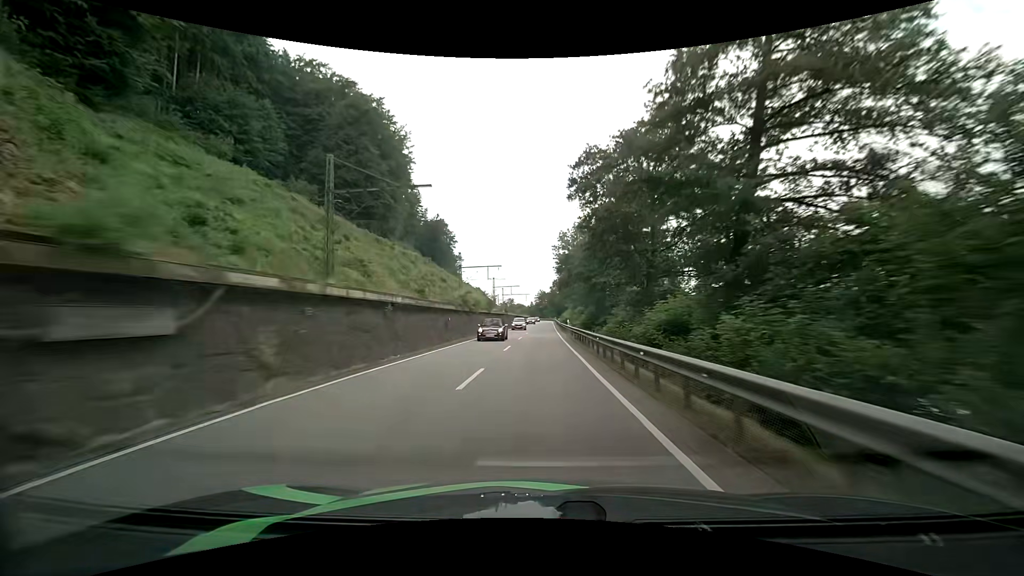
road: primary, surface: asphalt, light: Day
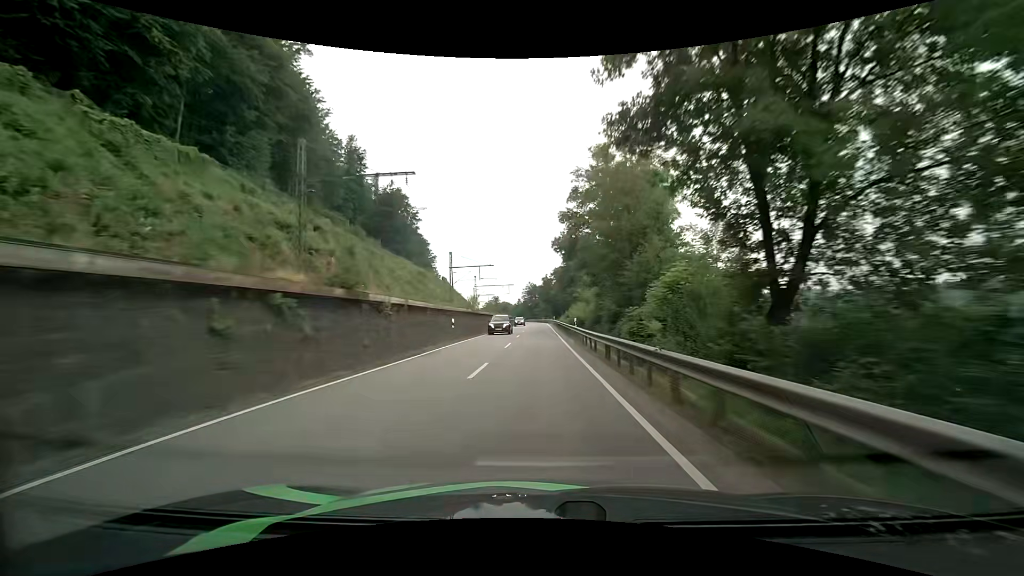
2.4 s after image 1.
(+0.8, +57.8) m; +1°
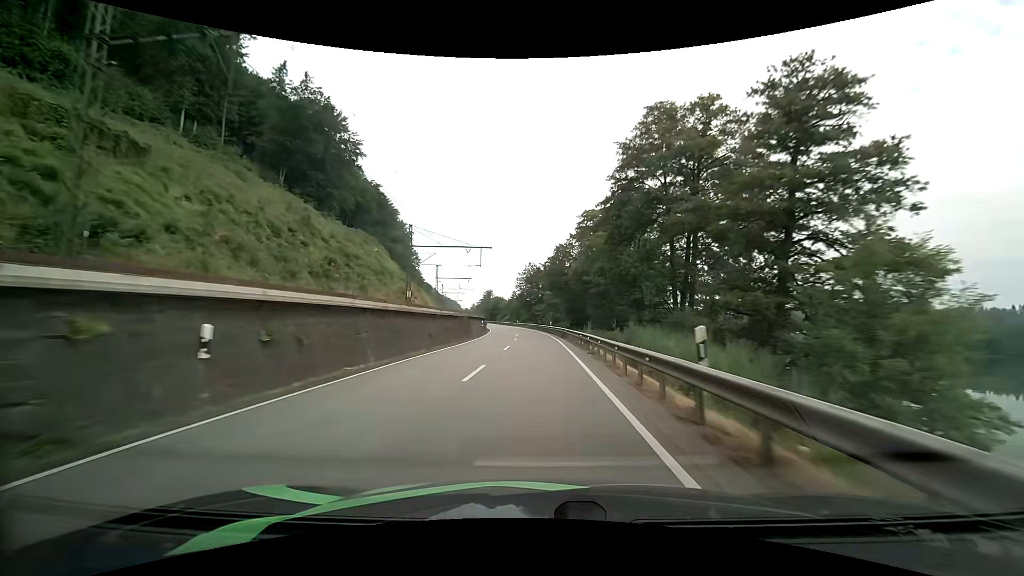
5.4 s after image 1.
(0.0, +71.7) m; -1°
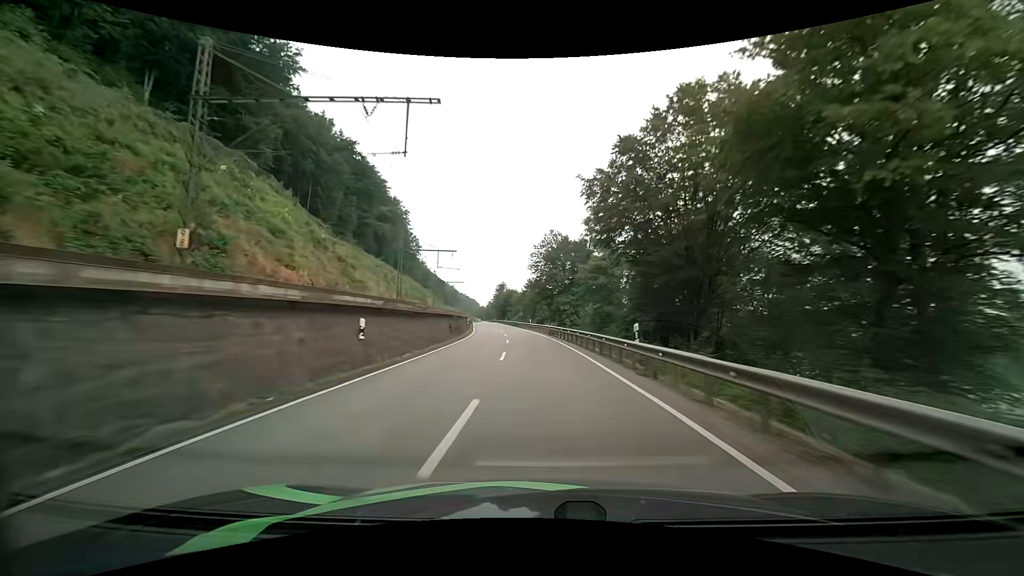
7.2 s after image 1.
(-0.6, +42.5) m; -2°
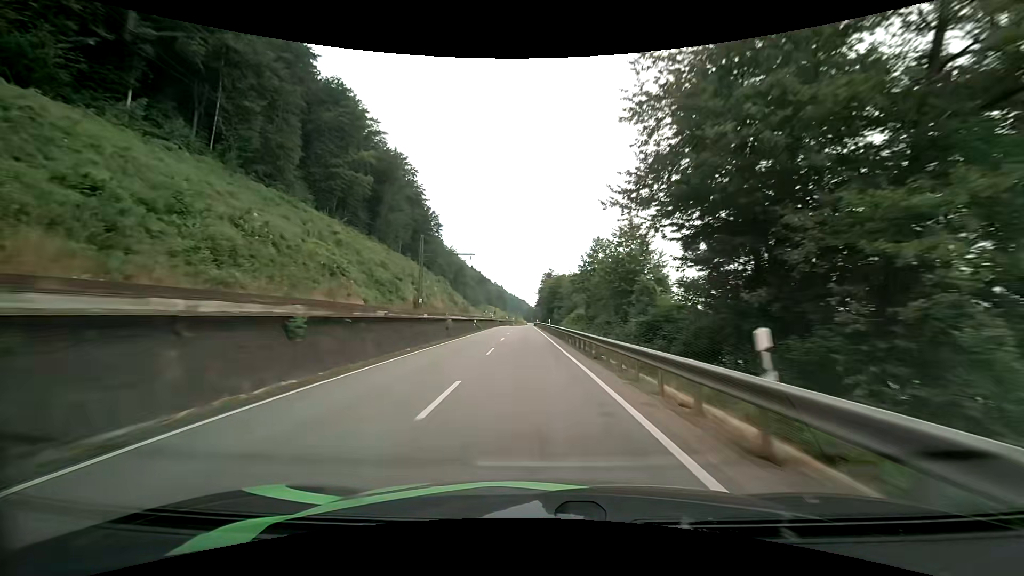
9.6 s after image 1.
(-2.5, +57.4) m; -6°
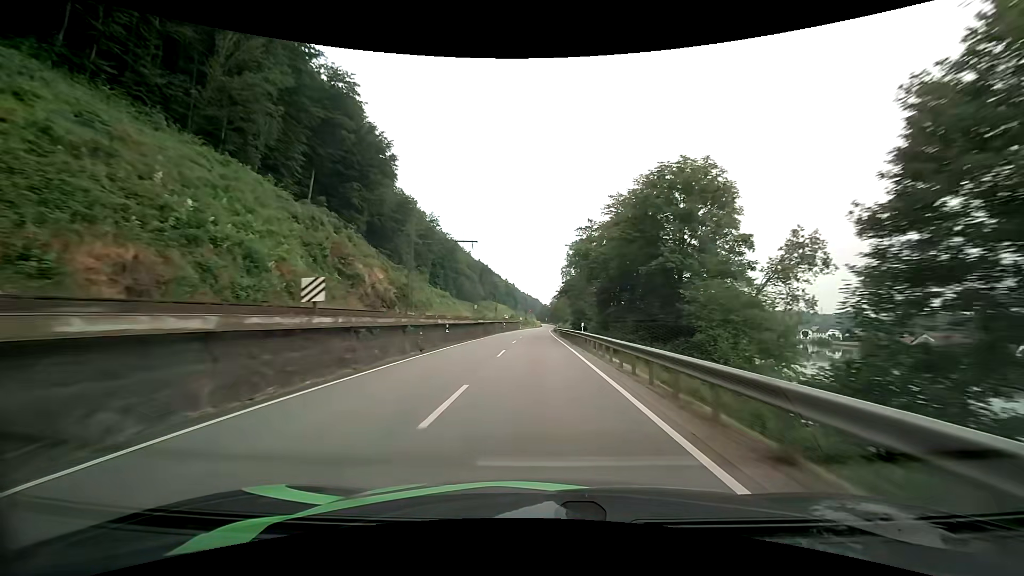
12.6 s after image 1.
(-2.2, +72.1) m; -2°
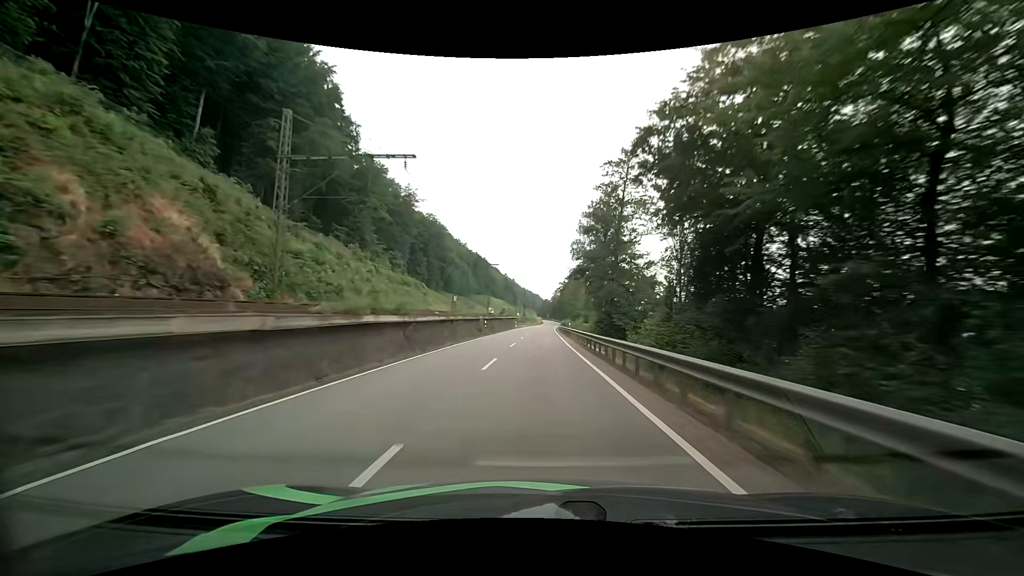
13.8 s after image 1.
(+0.1, +28.7) m; 0°
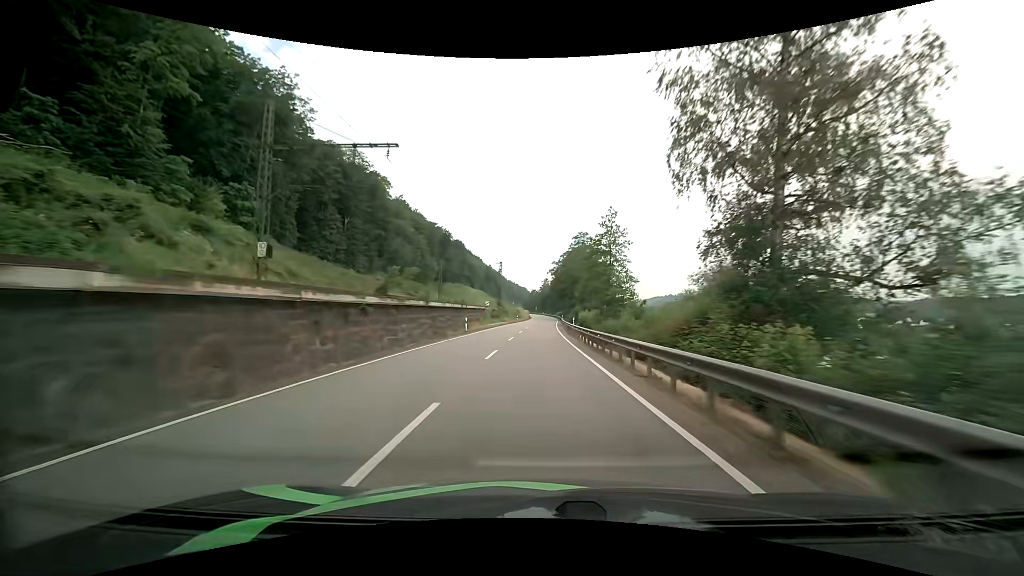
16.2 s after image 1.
(+0.4, +57.4) m; +1°
(0, +10) (0, +20) (0, +30) (0, +40) (0, +50) (+1, +60) (+1, +70) (+1, +80) (+2, +90) (+2, +100) m
